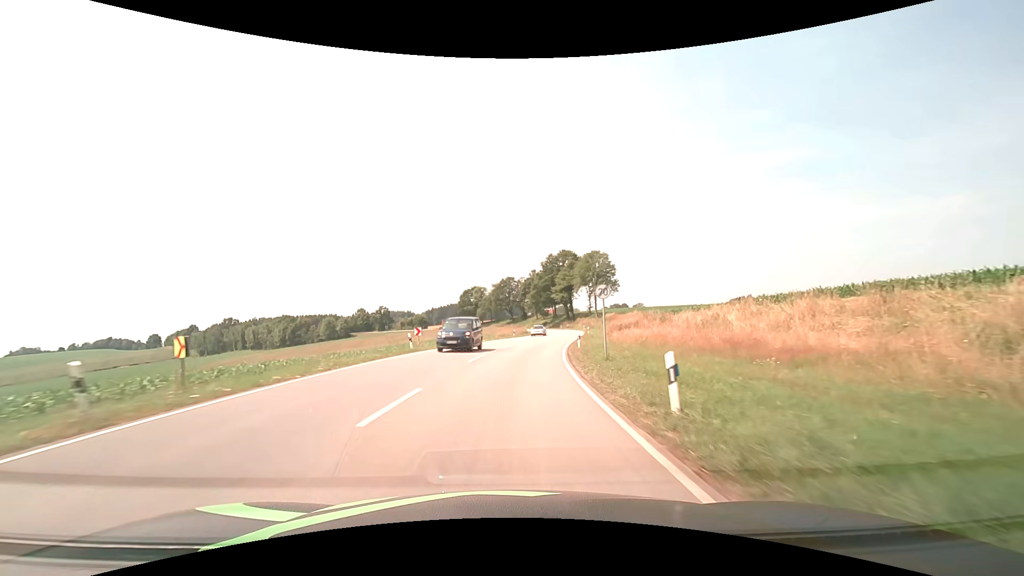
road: secondary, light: Day
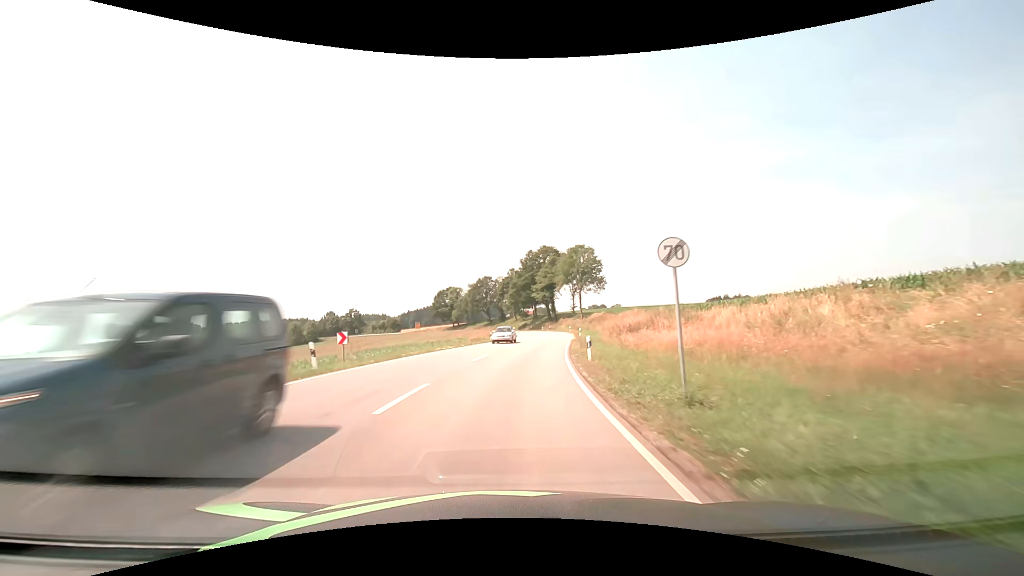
(+0.2, +11.0) m; +2°
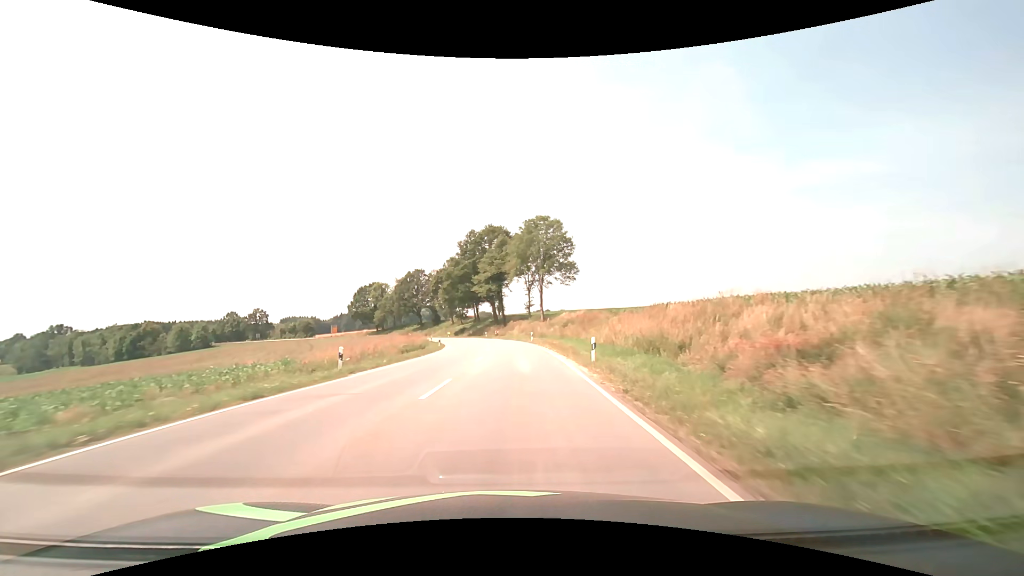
(+2.2, +34.0) m; +7°
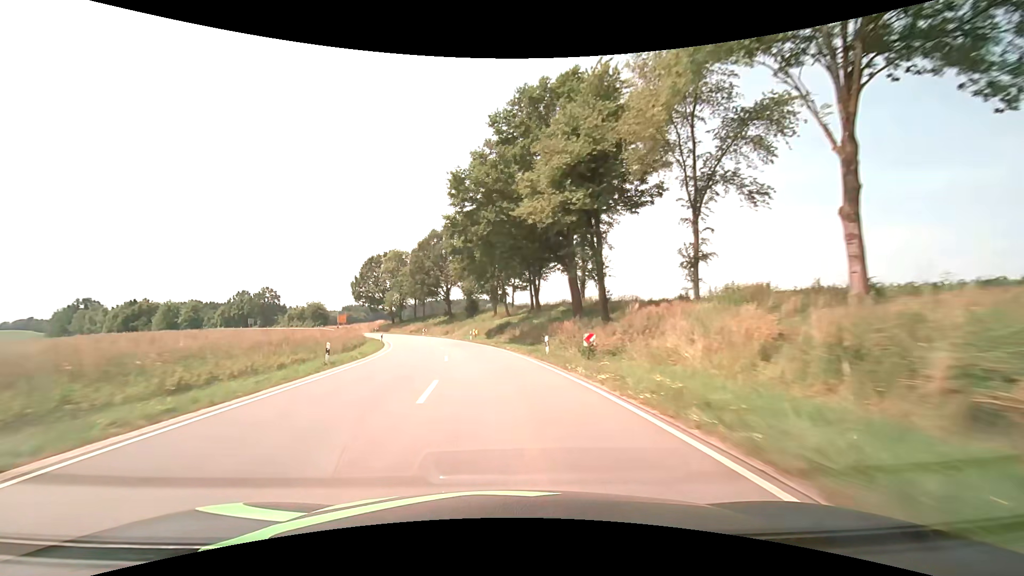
(-1.7, +61.9) m; -7°
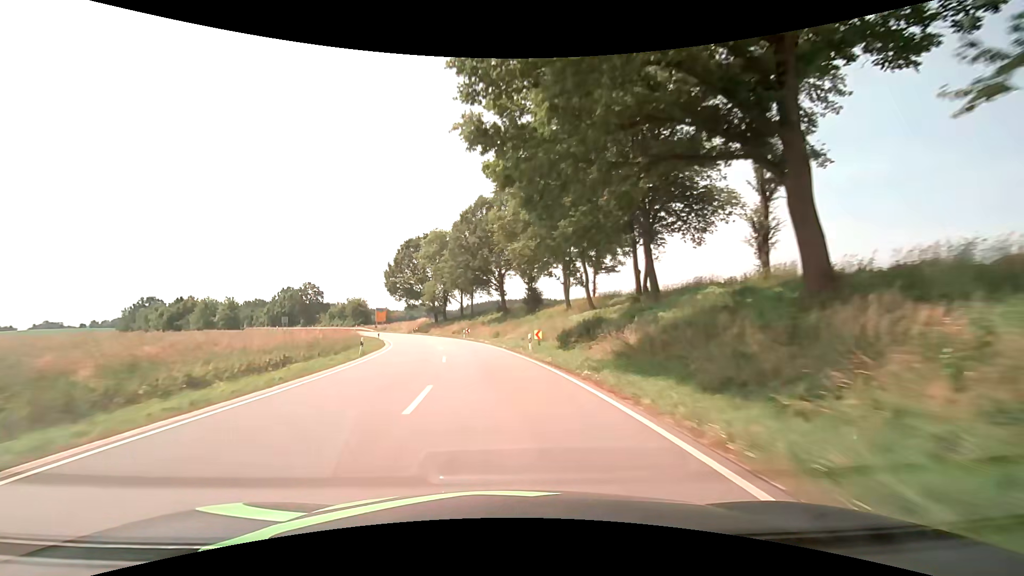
(-1.5, +25.7) m; -7°
(0, +10) (-1, +20) (-2, +30) (-4, +40) (-6, +49) (-9, +59) (-12, +69) (-16, +78) (-20, +87) (-24, +96) m
